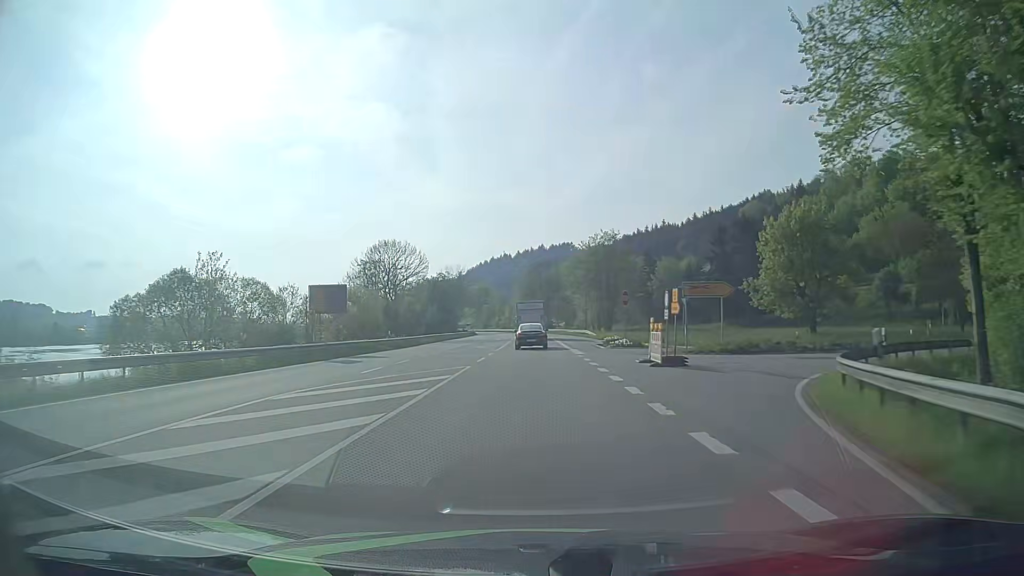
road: primary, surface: asphalt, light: Day
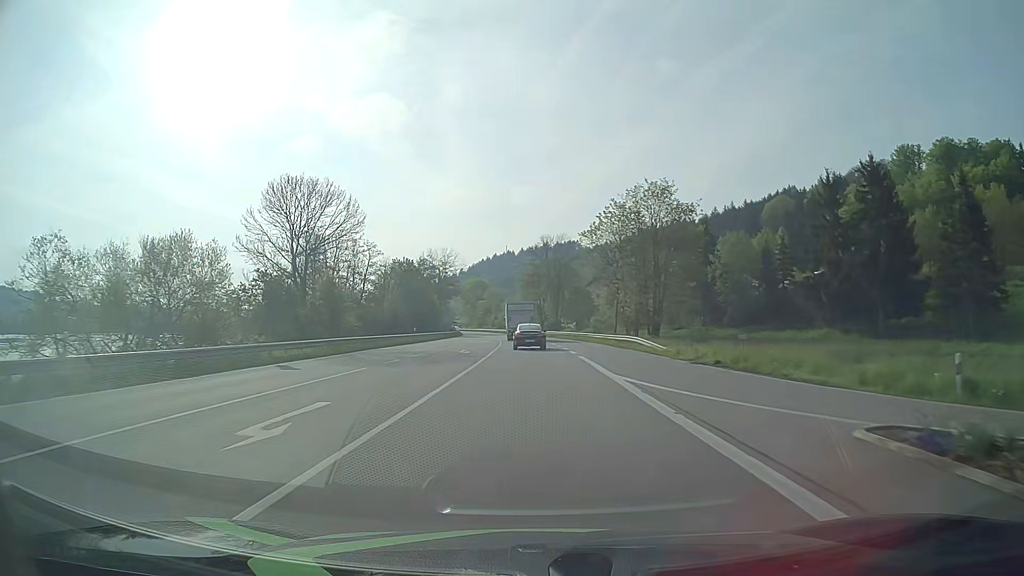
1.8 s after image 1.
(0.0, +36.9) m; 0°
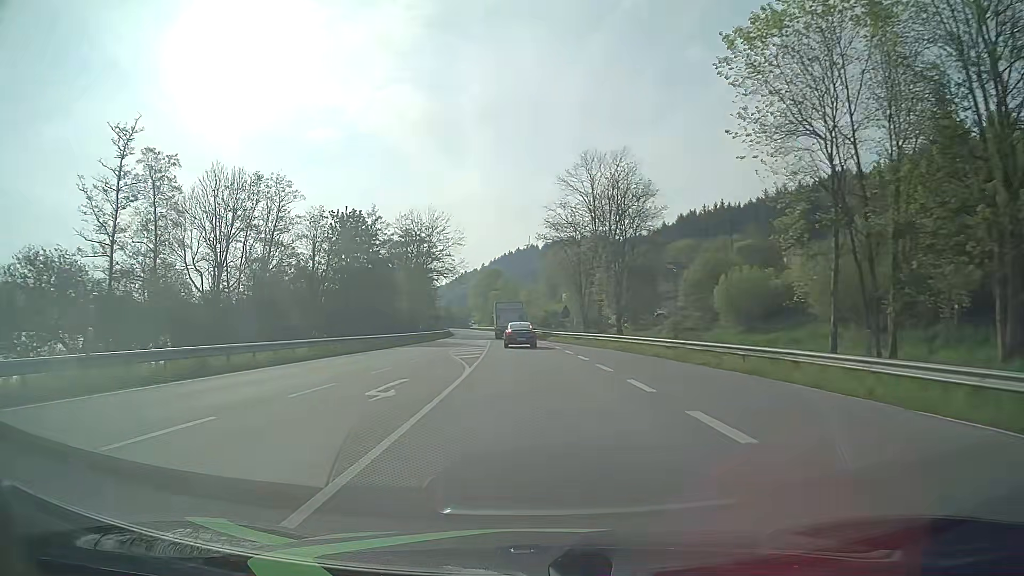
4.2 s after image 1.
(-0.7, +49.0) m; -2°
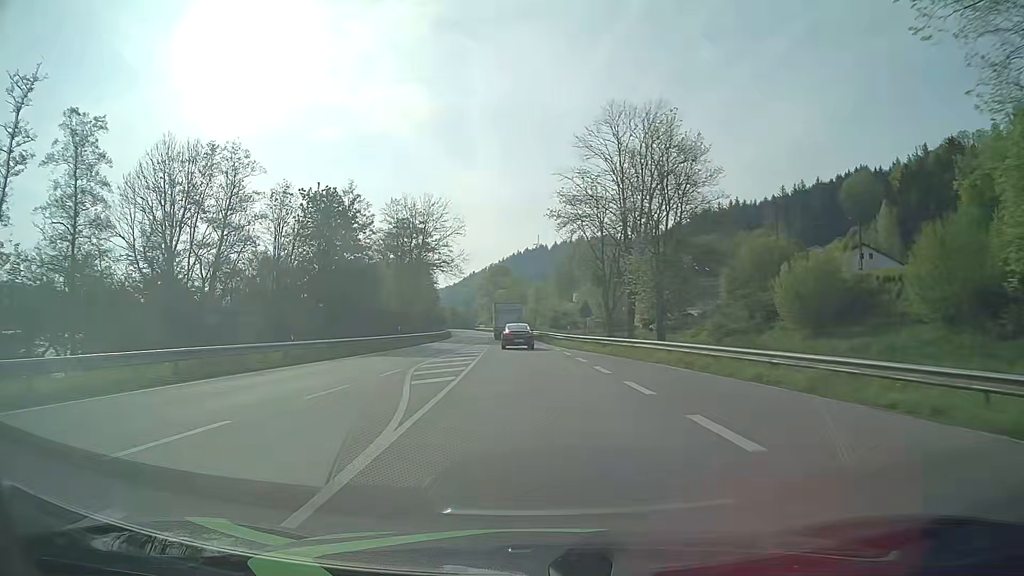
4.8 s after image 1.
(-0.1, +12.3) m; -1°
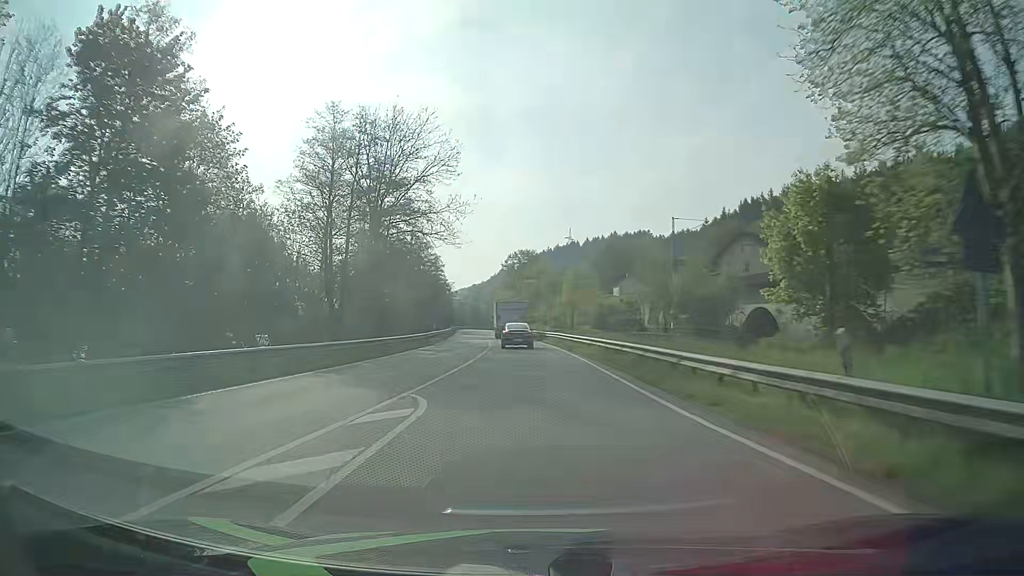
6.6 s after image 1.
(-0.6, +37.0) m; -2°
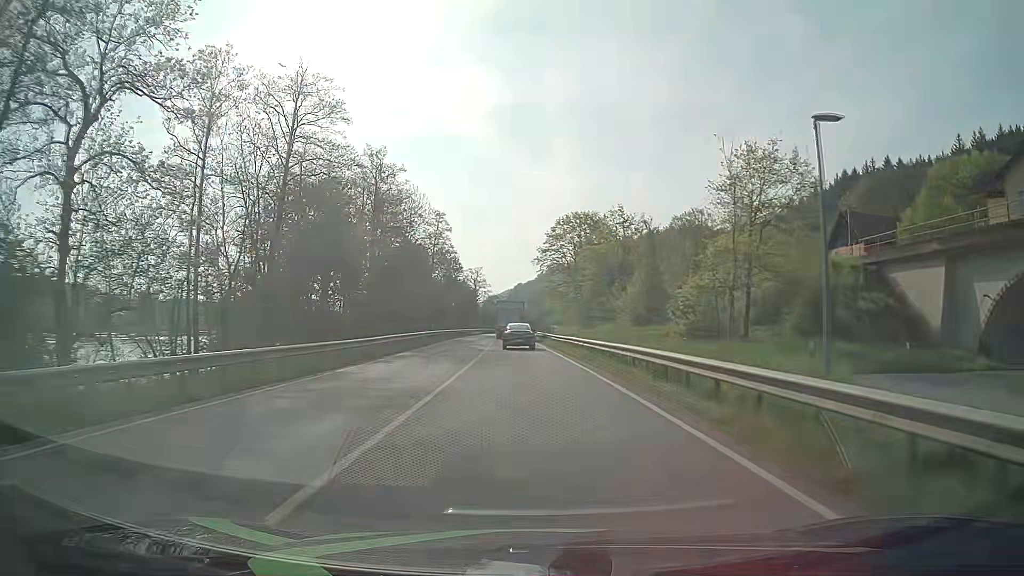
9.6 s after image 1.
(-2.1, +62.0) m; -4°
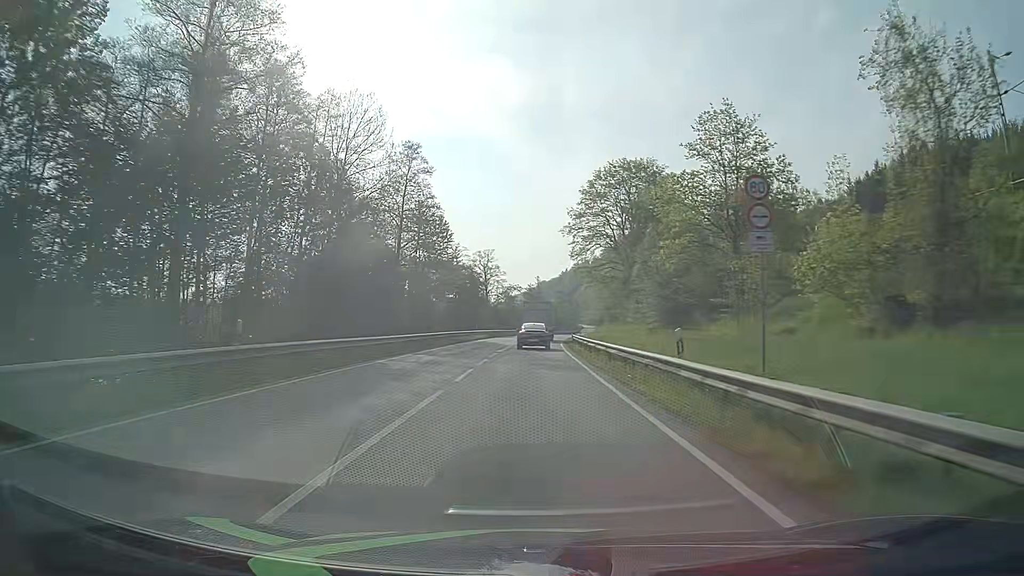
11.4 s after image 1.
(-0.6, +37.2) m; -2°
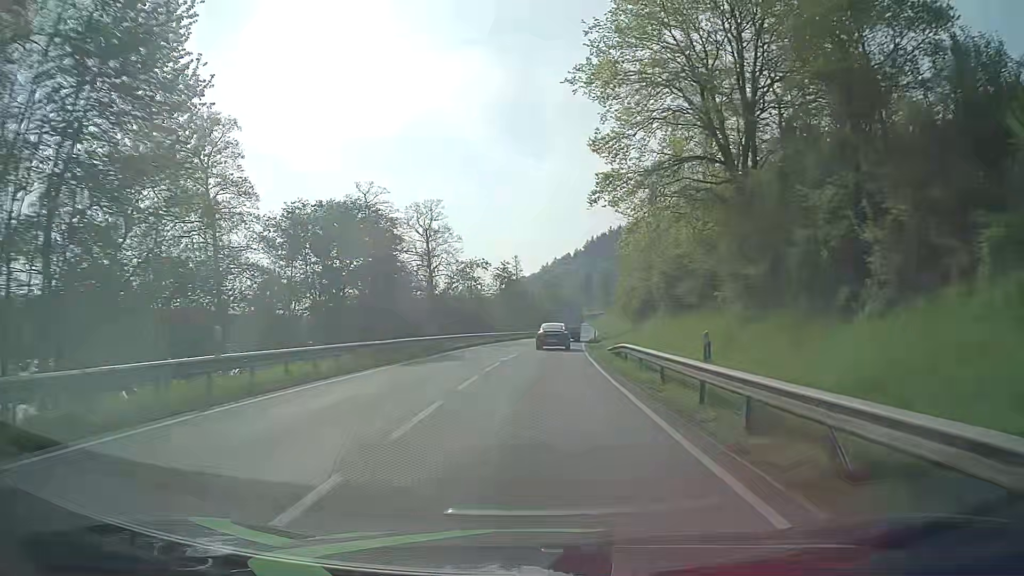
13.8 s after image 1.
(+0.5, +49.5) m; +2°
(0, +10) (0, +20) (+1, +30) (+1, +40) (+2, +50) (+2, +60) (+3, +70) (+4, +80) (+6, +90) (+7, +100) m
